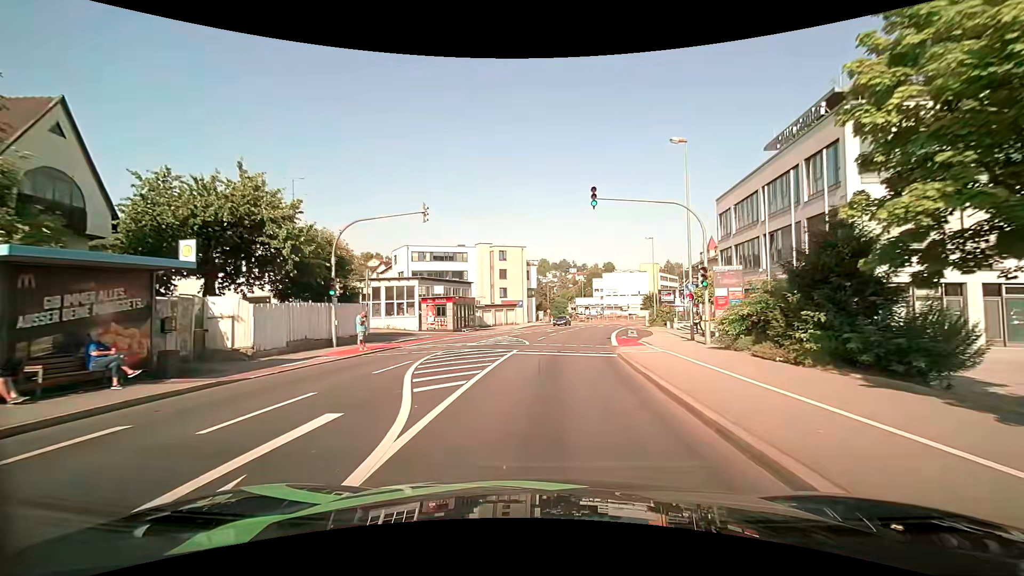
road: tertiary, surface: asphalt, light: Day
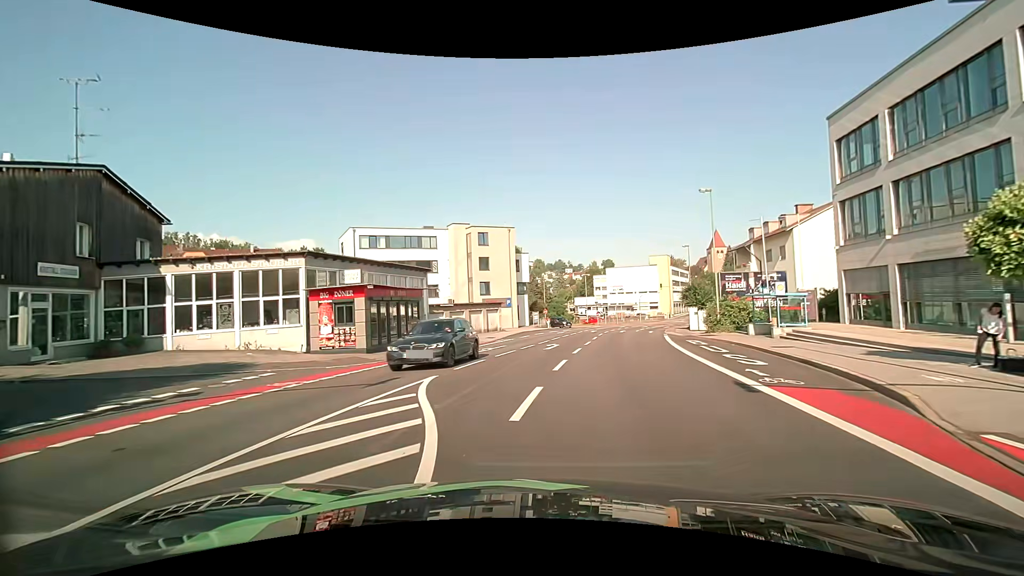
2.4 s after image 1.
(+0.2, +21.2) m; 0°
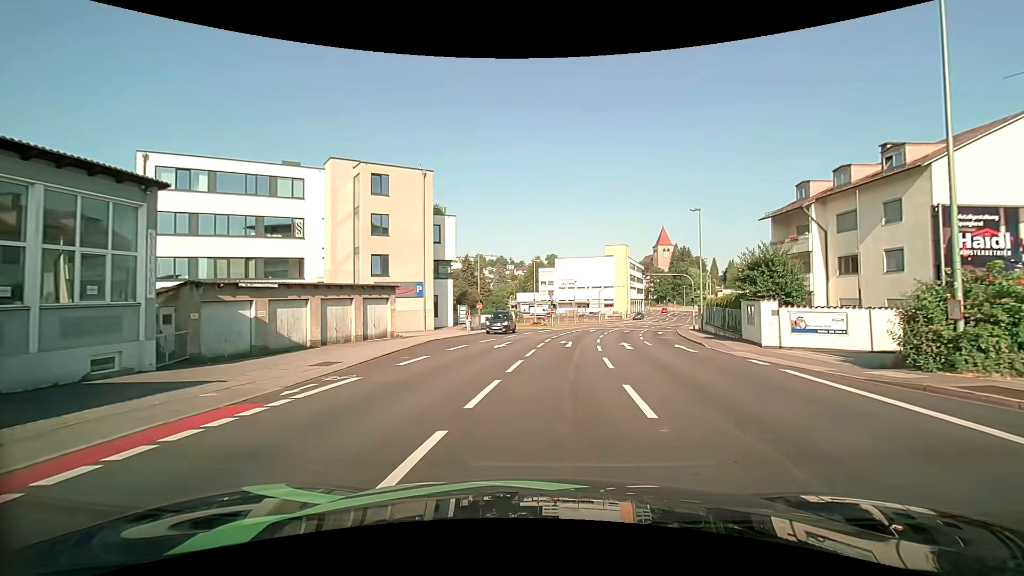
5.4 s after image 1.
(+0.8, +23.8) m; +7°
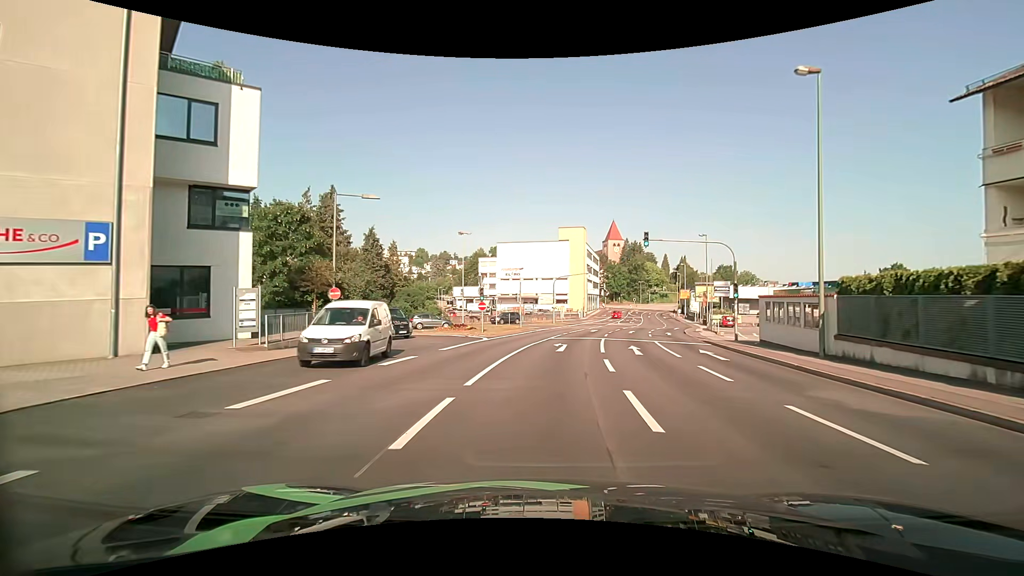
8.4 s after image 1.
(+1.5, +25.0) m; +6°
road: tertiary_link
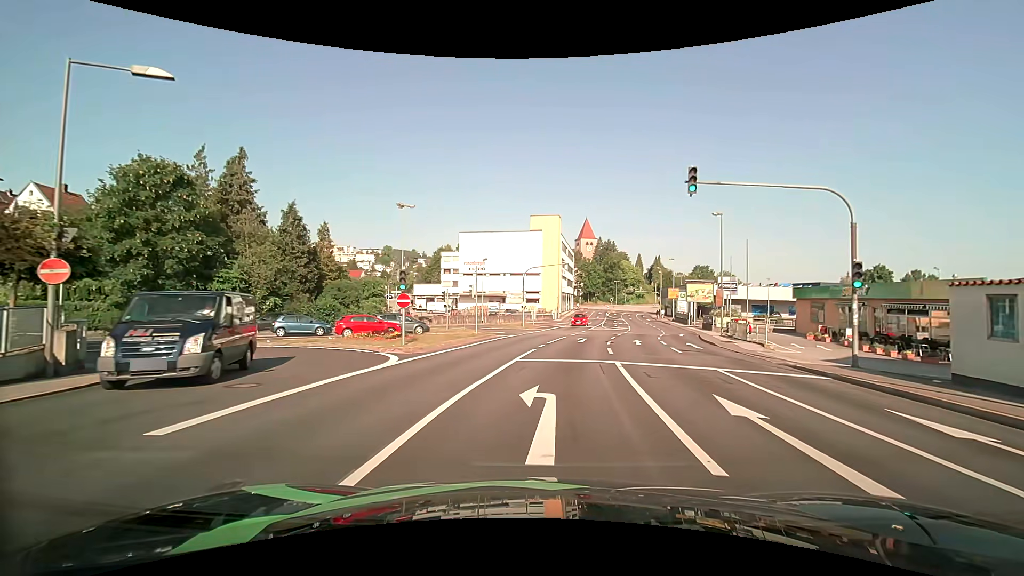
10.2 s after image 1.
(+0.3, +13.3) m; +3°
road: tertiary
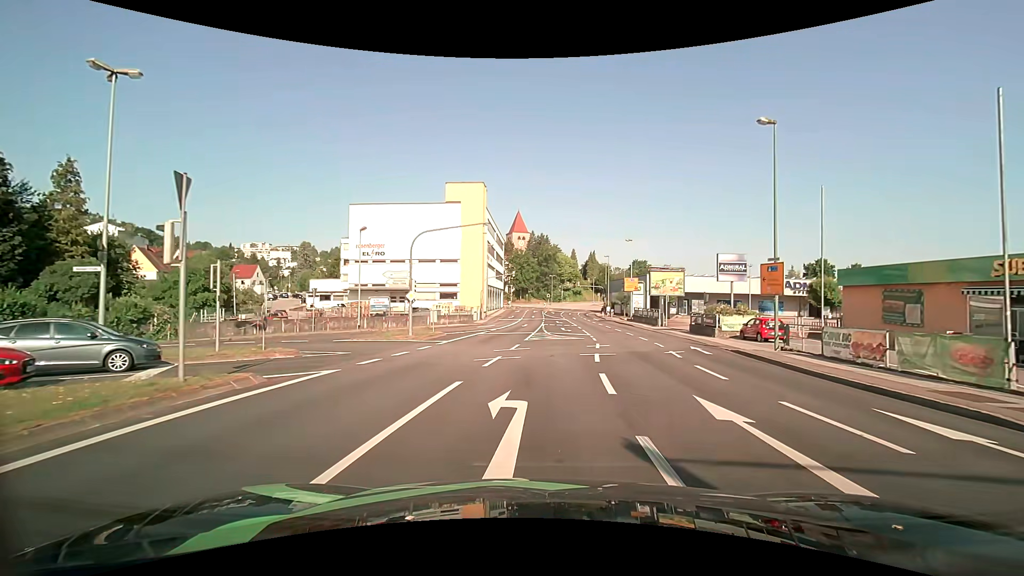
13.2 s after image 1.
(+1.7, +21.6) m; +8°
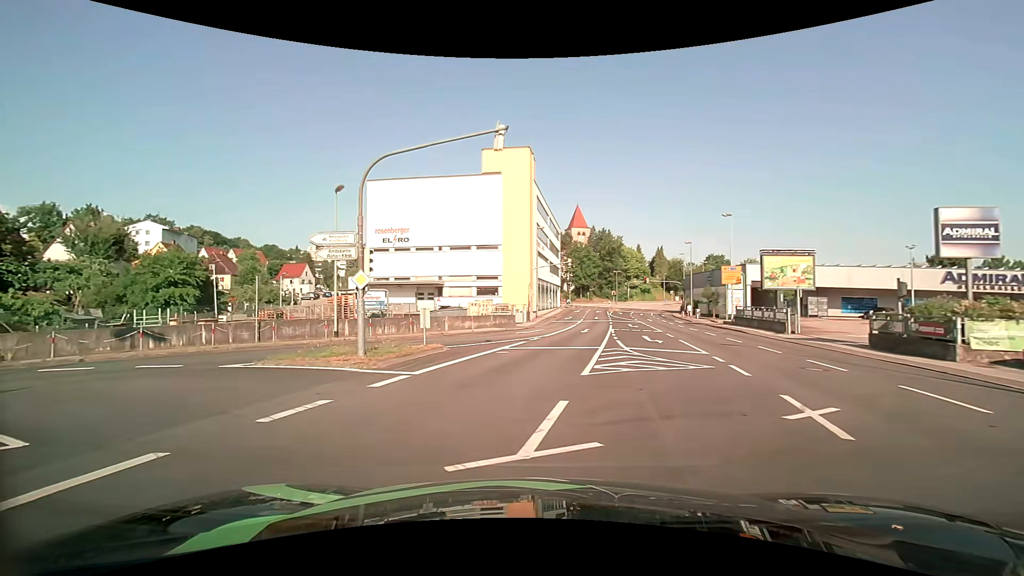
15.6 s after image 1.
(0.0, +14.1) m; -7°
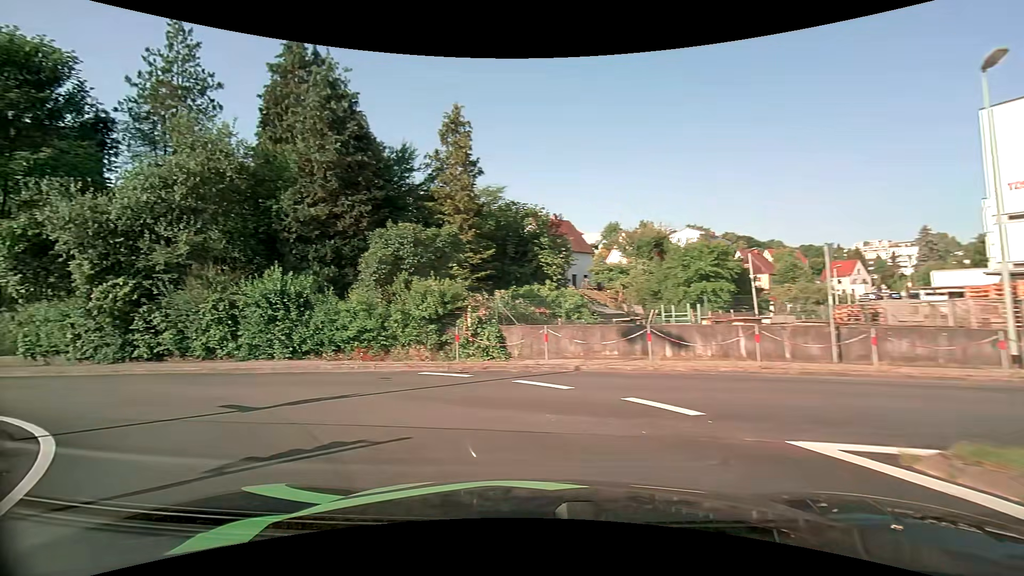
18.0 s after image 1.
(-4.6, +10.2) m; -56°
(-4, +9) (-13, +13) (-23, +15) (-32, +16) (-42, +18) (-52, +19) (-62, +20) (-72, +21) (-82, +22) (-92, +23) m
